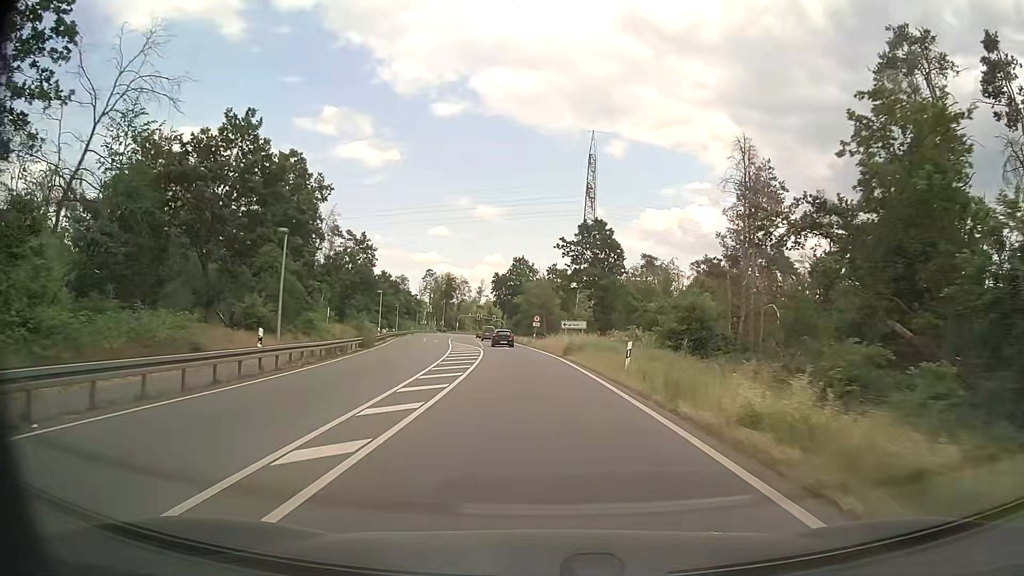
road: primary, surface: asphalt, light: Day
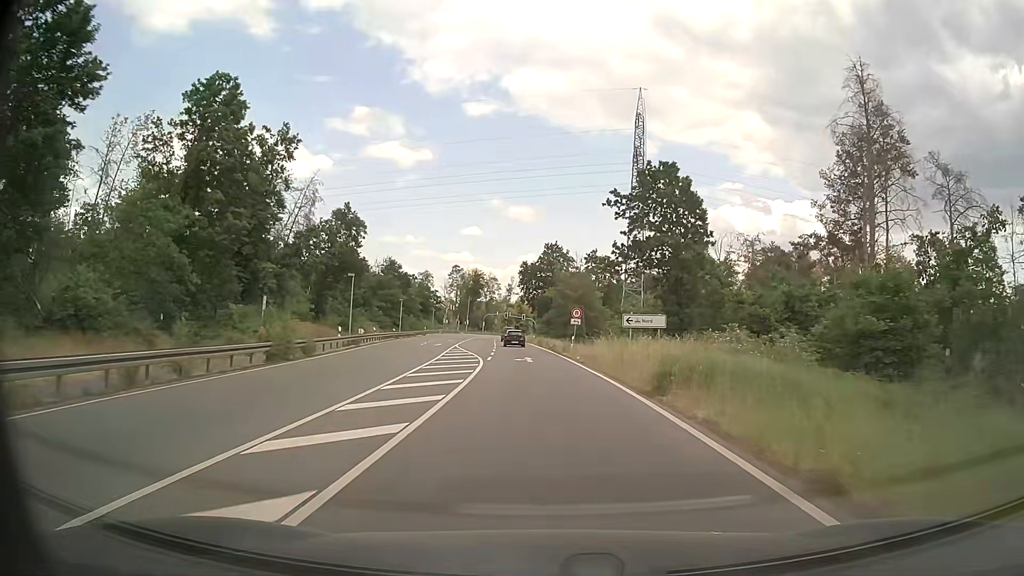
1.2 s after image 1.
(-0.5, +20.0) m; -3°
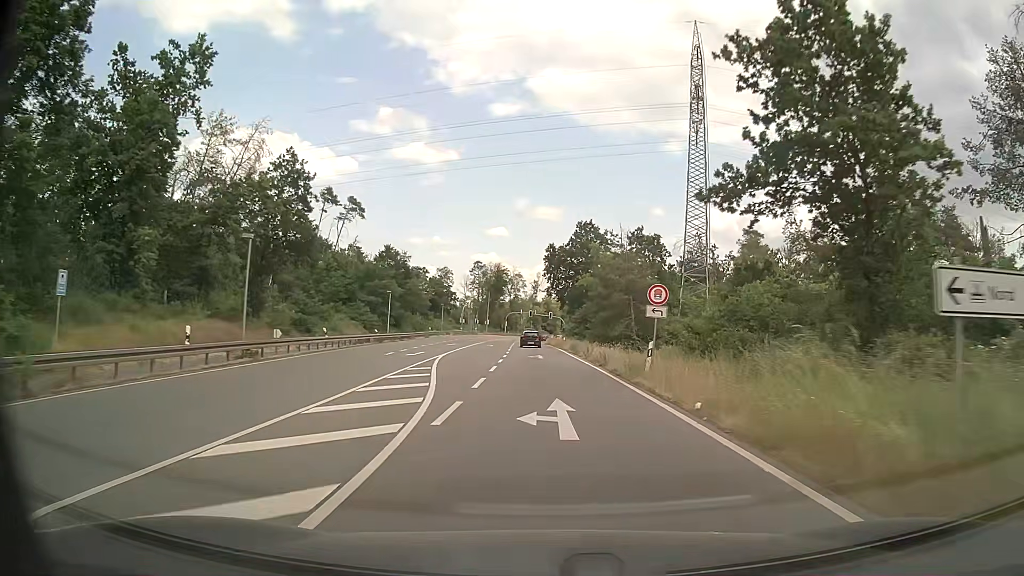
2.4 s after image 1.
(-0.5, +20.6) m; -3°
(0, +10) (0, +20) (0, +30) (0, +40) (0, +50) (-1, +60) (-1, +70) (-1, +80) (-1, +90) (-1, +100) m
